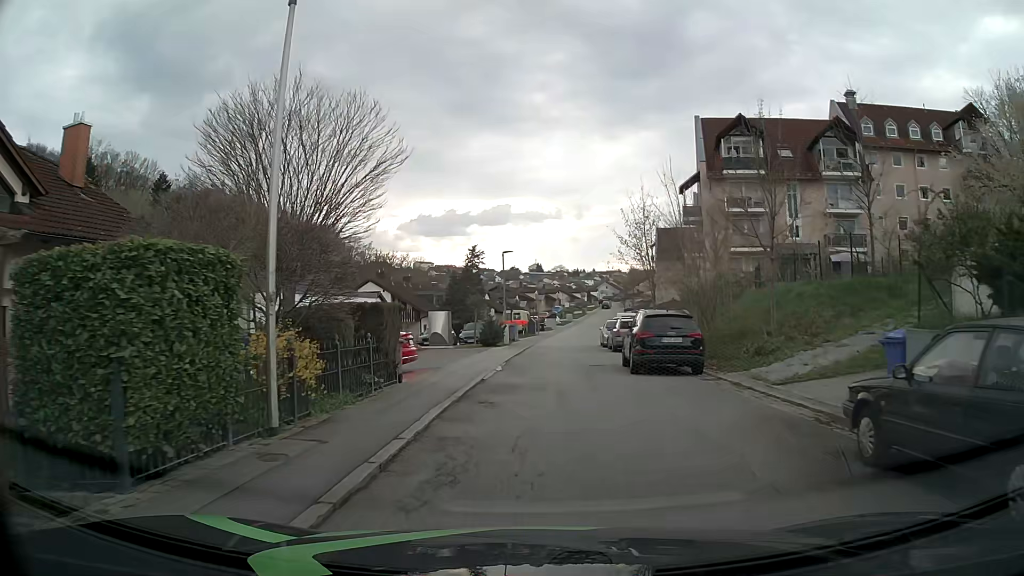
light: Day
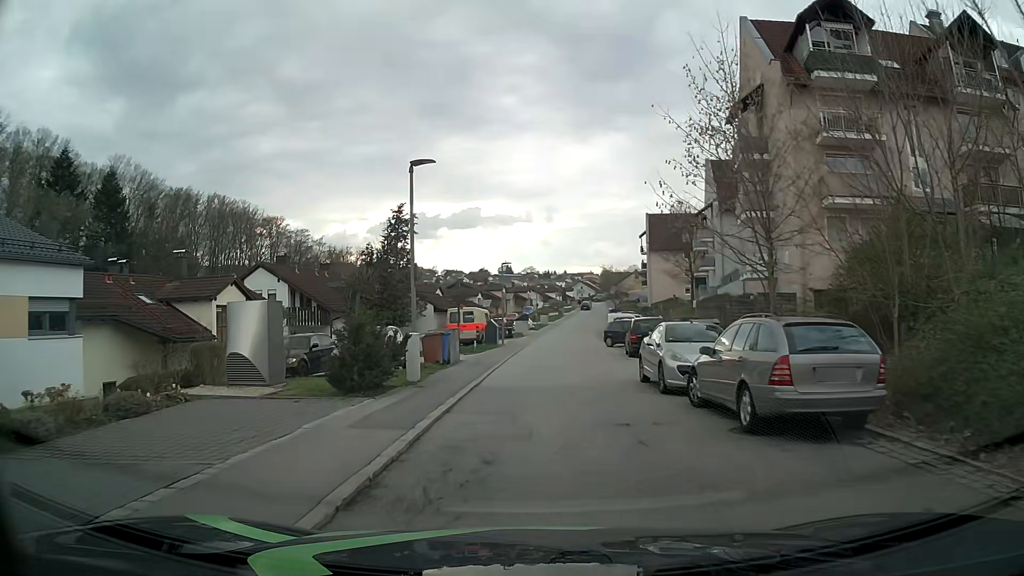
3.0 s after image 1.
(+0.3, +21.5) m; +2°
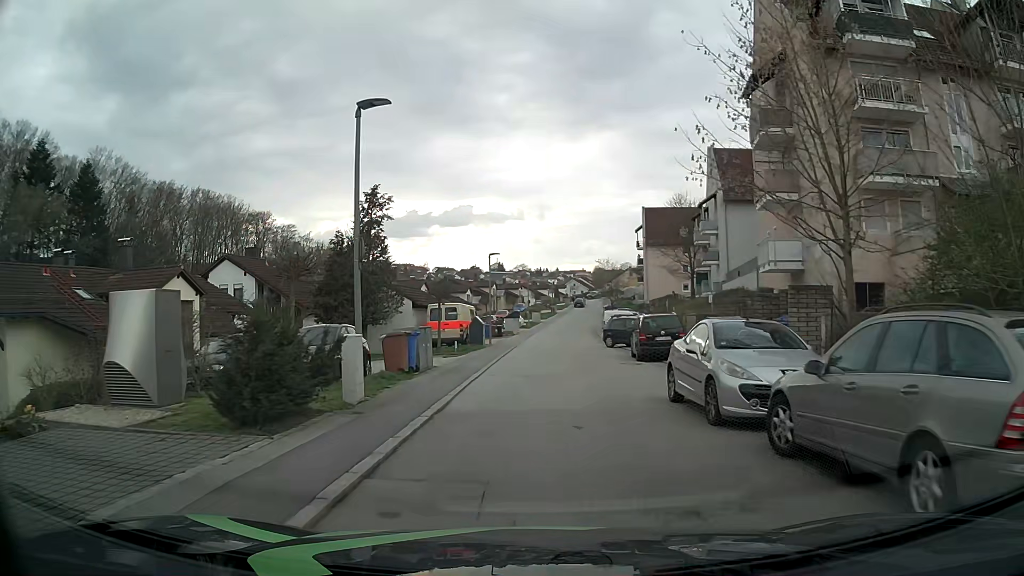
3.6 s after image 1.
(0.0, +4.3) m; +1°
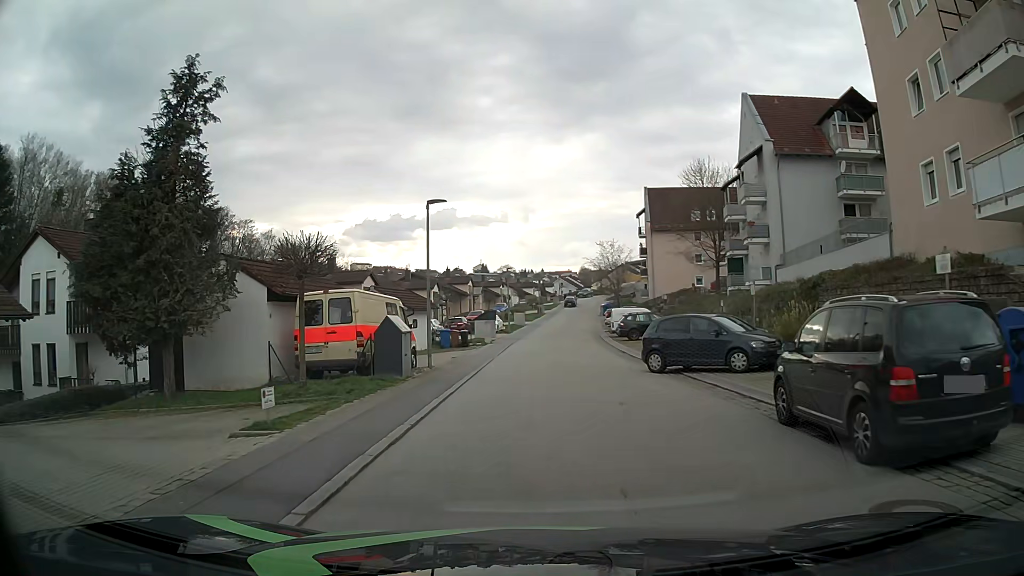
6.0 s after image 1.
(+0.3, +17.4) m; +1°
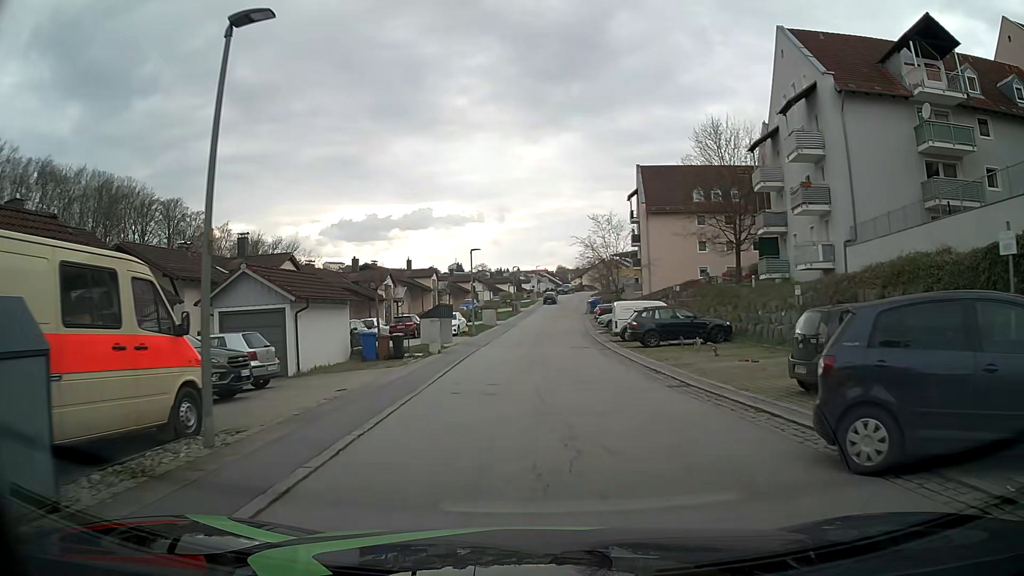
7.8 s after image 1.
(+0.2, +13.2) m; +2°
